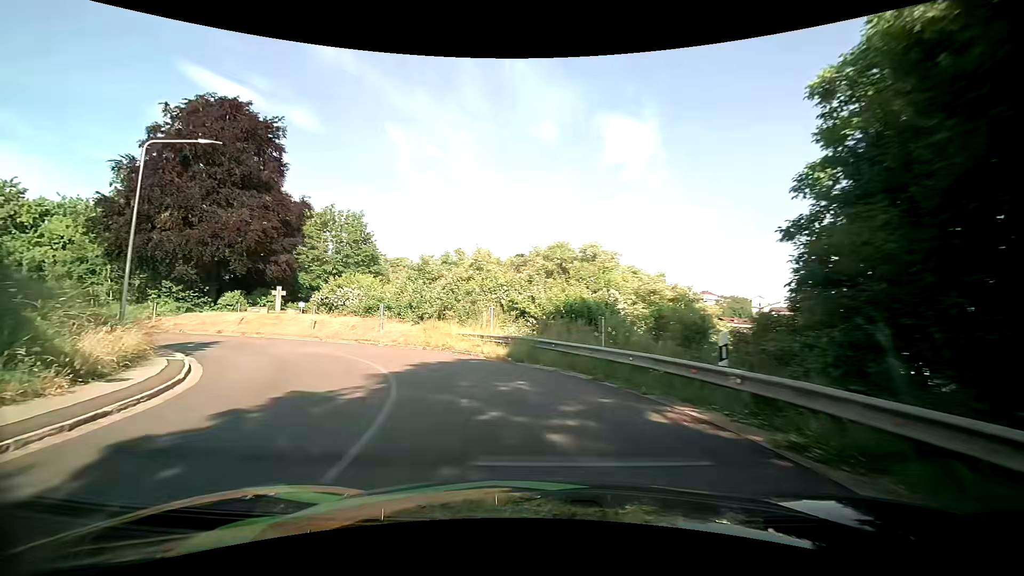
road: tertiary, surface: asphalt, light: Day
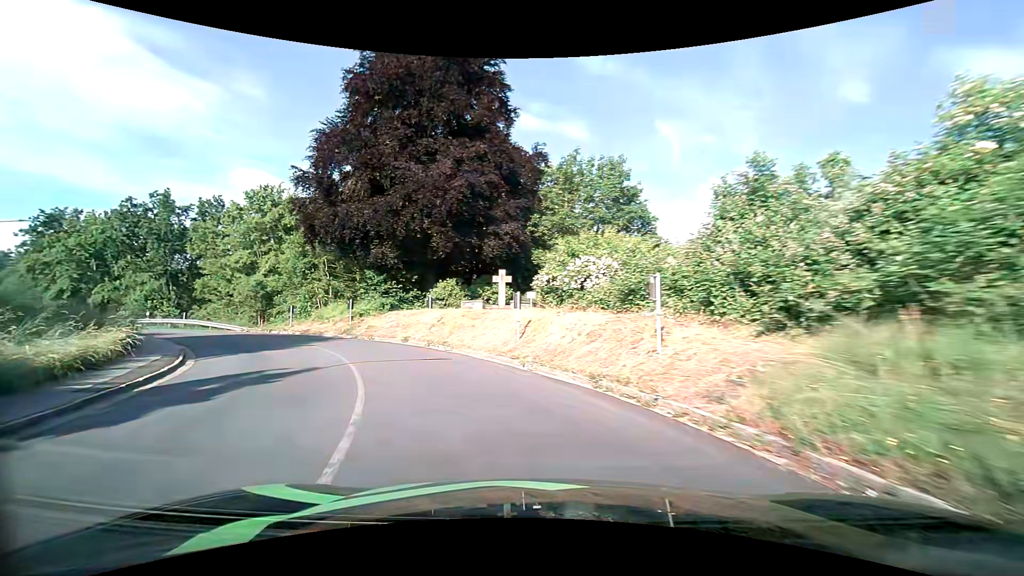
(-4.8, +18.5) m; -31°
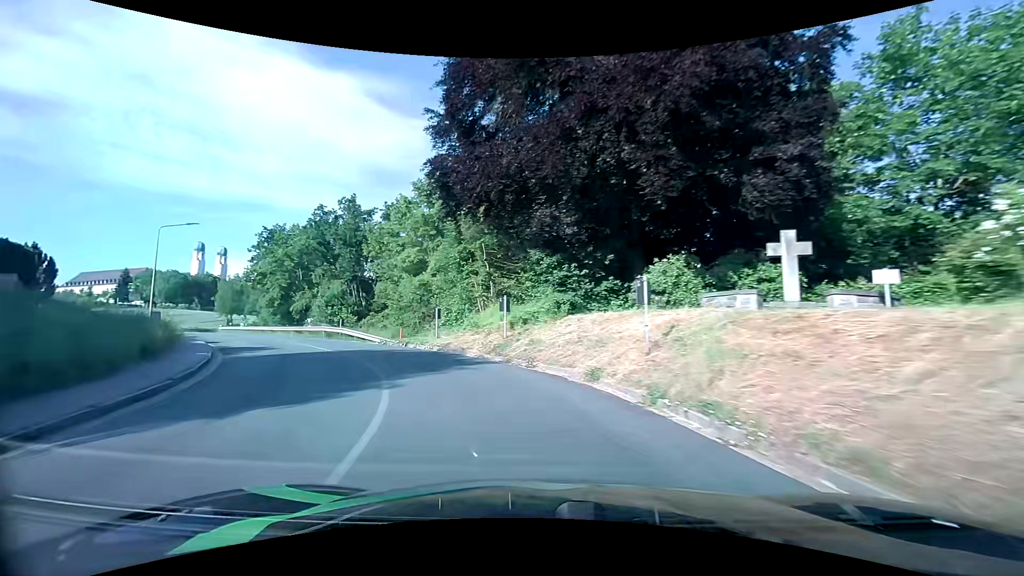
(-2.8, +12.7) m; -23°
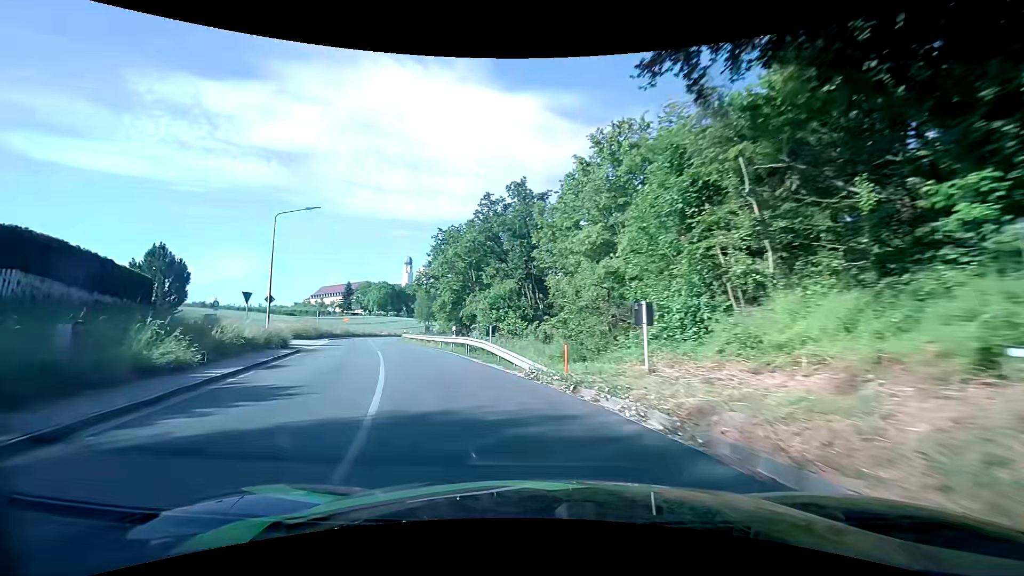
(-2.6, +13.4) m; -22°
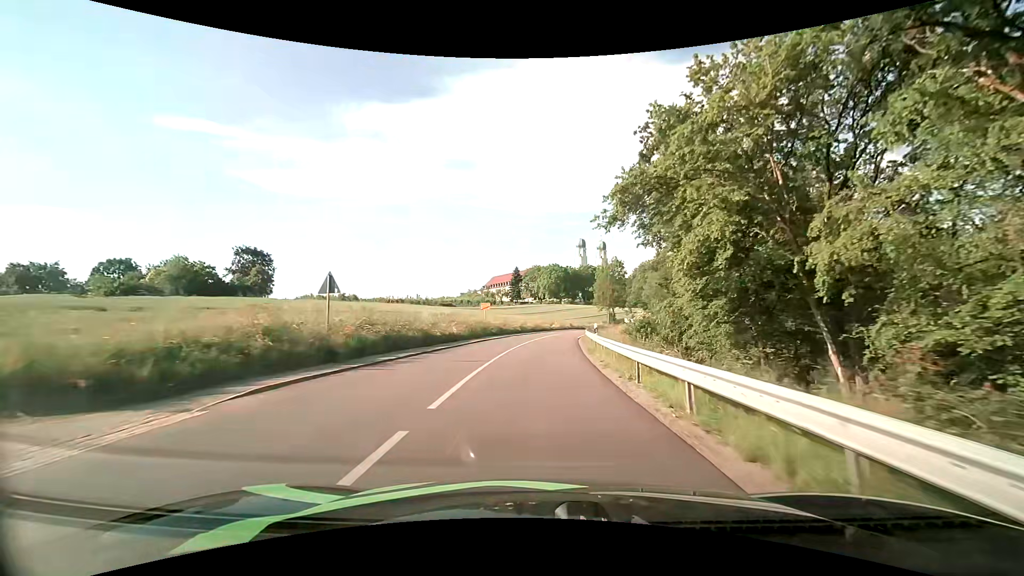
(-10.9, +37.9) m; -21°
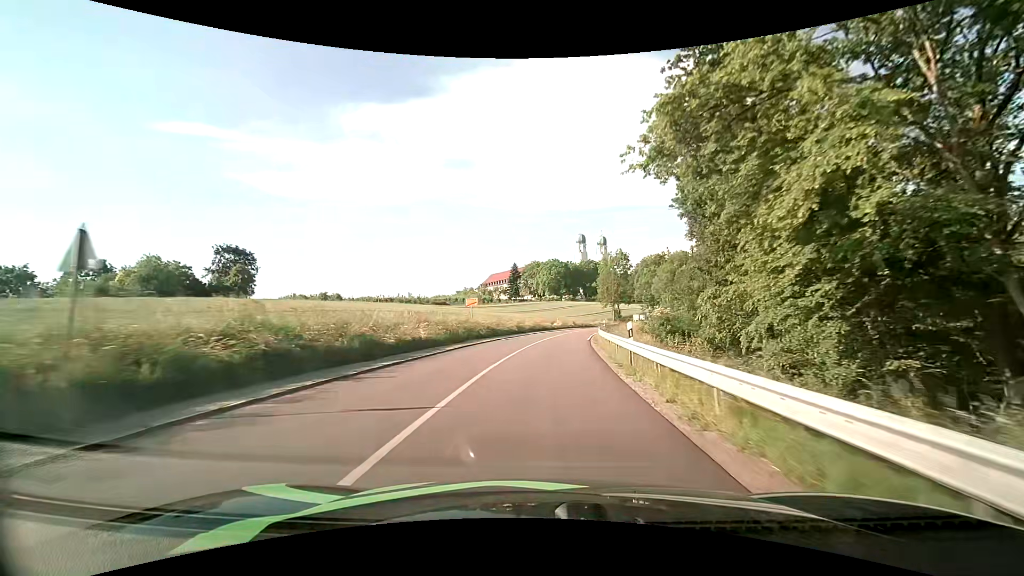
(0.0, +9.2) m; 0°
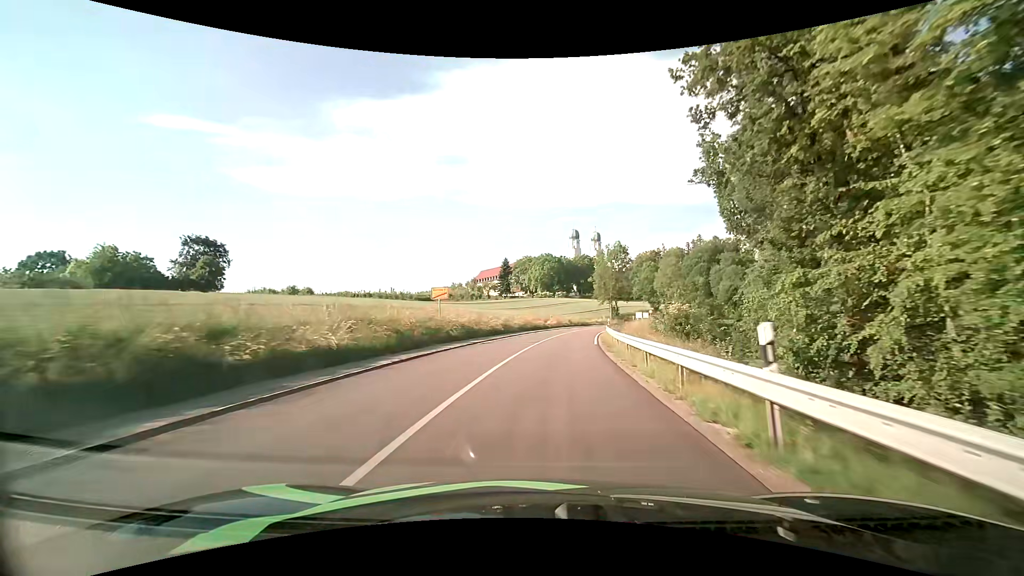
(0.0, +9.4) m; +1°
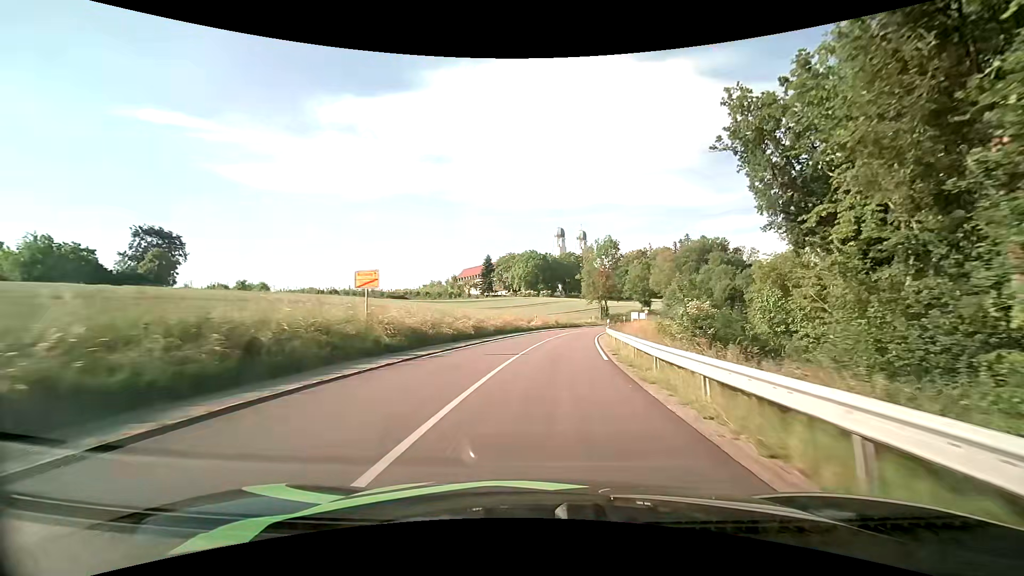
(+0.1, +9.6) m; +1°
(0, +10) (+1, +20) (+2, +30) (+3, +40) (+5, +50) (+7, +59) (+9, +69) (+13, +79) (+16, +88) (+21, +97) m
